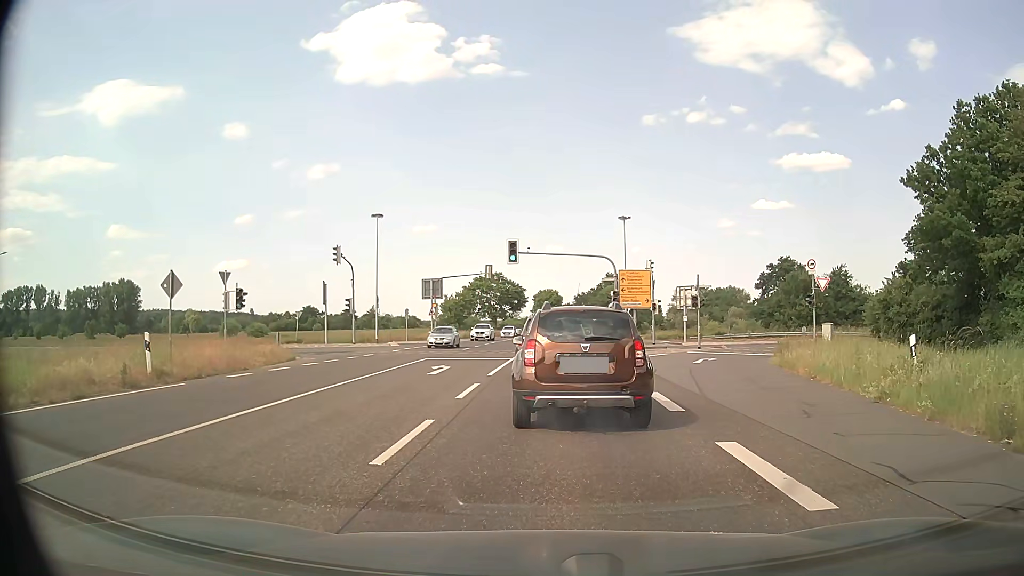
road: primary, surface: asphalt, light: Day
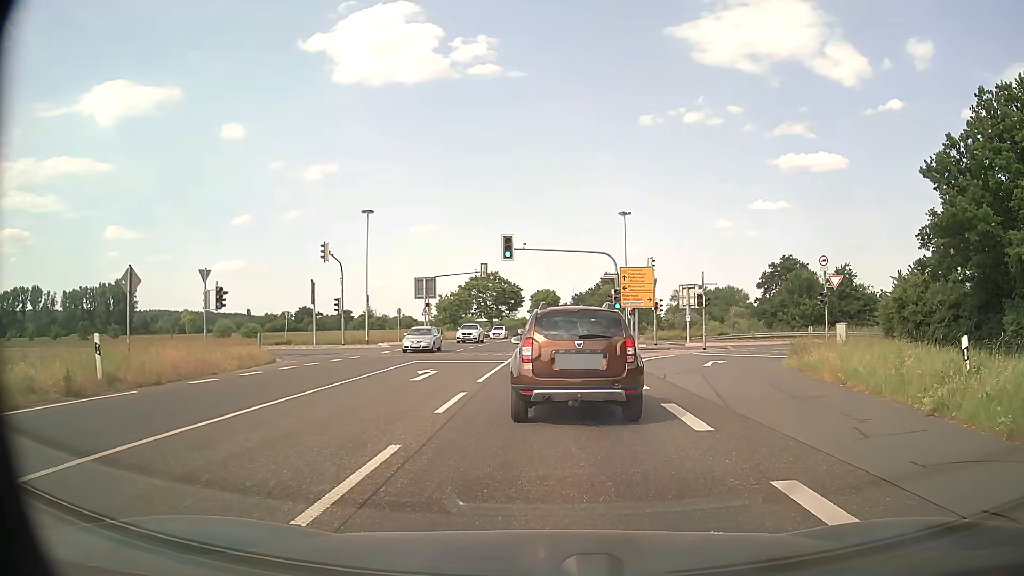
(0.0, +2.1) m; 0°
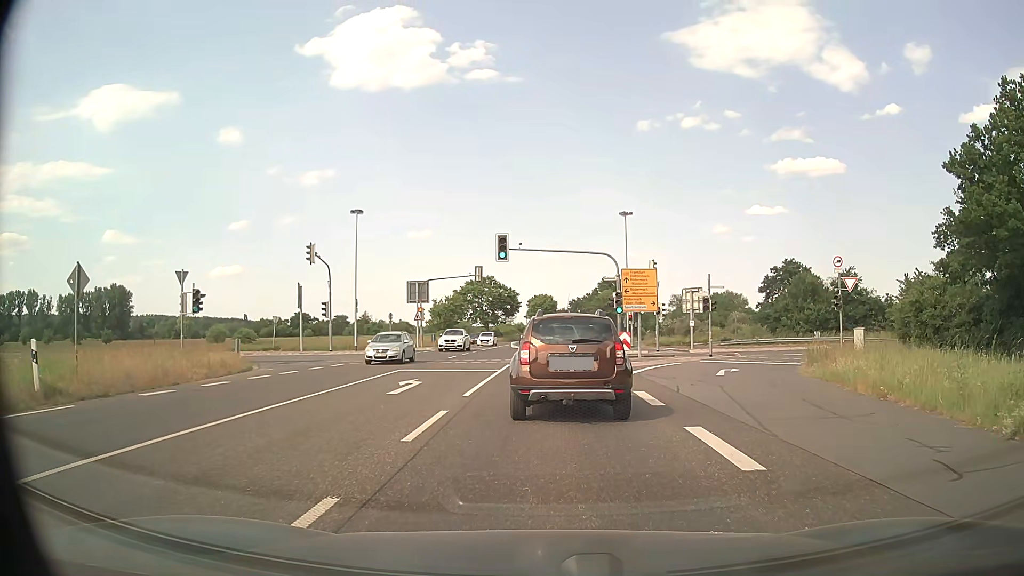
(0.0, +2.4) m; 0°
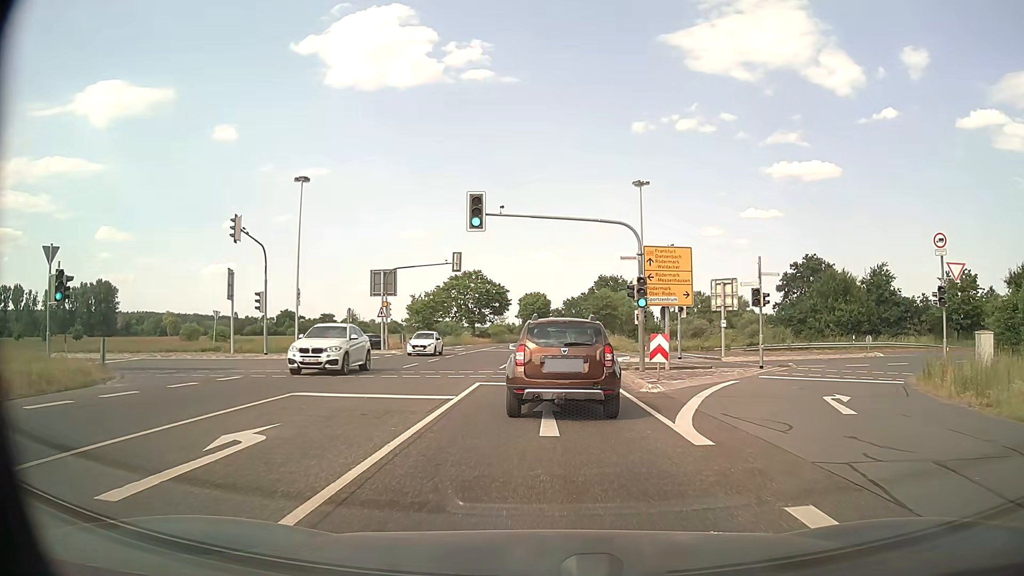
(0.0, +10.8) m; 0°
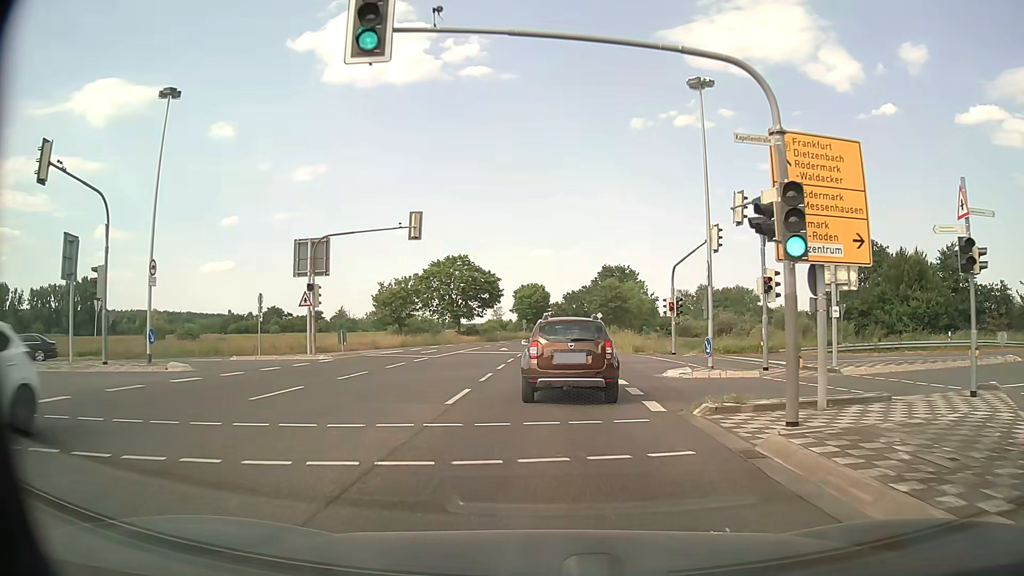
(0.0, +15.6) m; 0°
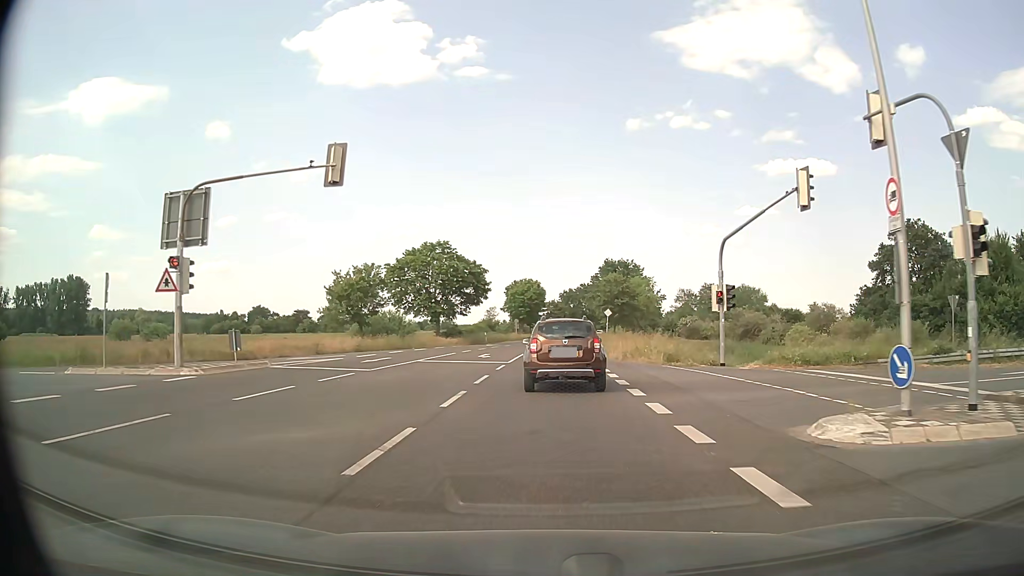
(+0.1, +12.7) m; 0°
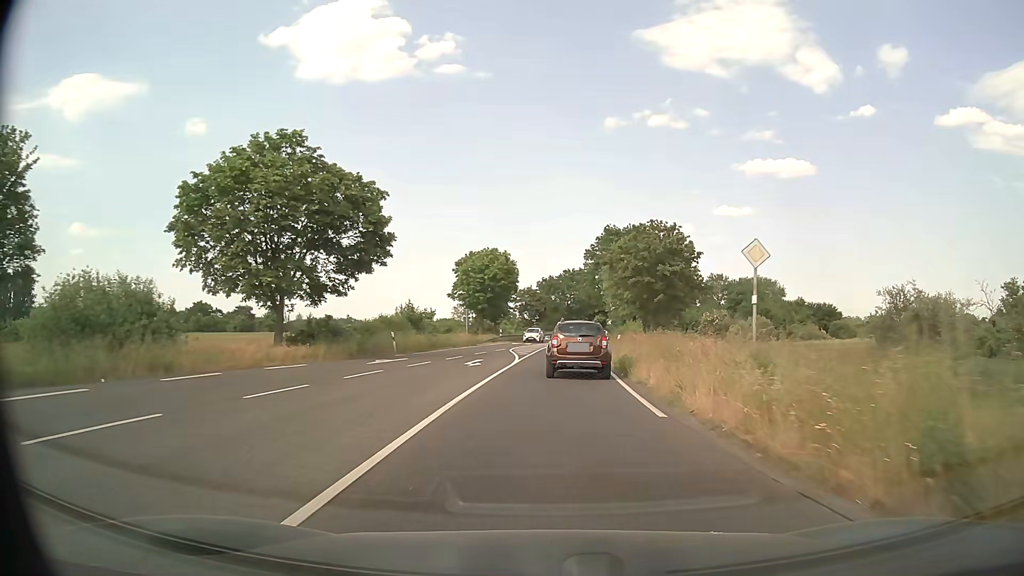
(+0.5, +37.8) m; +2°
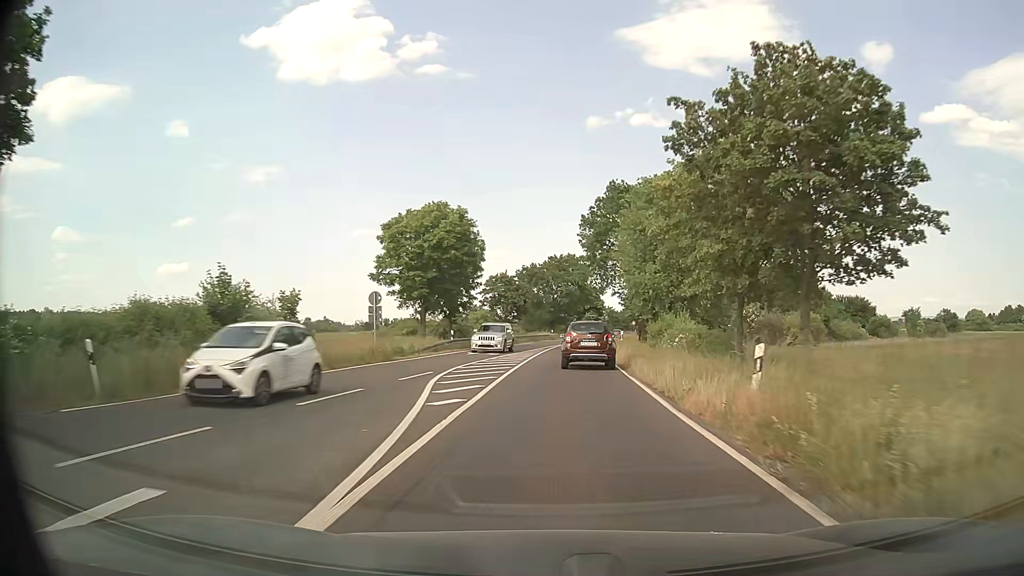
(+0.3, +24.7) m; +2°
(0, +10) (0, +20) (+1, +30) (+1, +40) (+2, +50) (+3, +60) (+4, +70) (+6, +80) (+7, +90) (+9, +99) m
